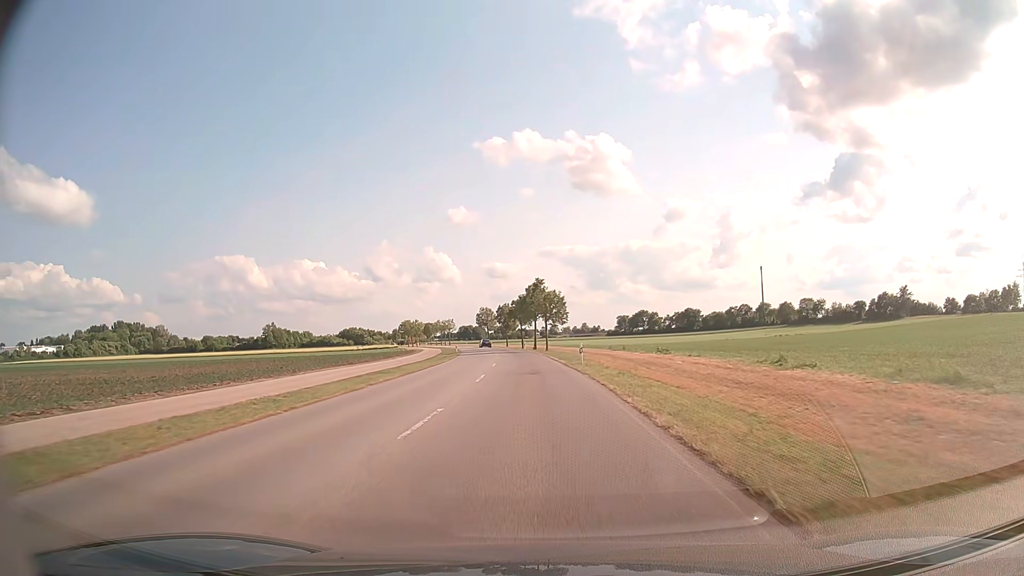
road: tertiary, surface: asphalt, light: Day
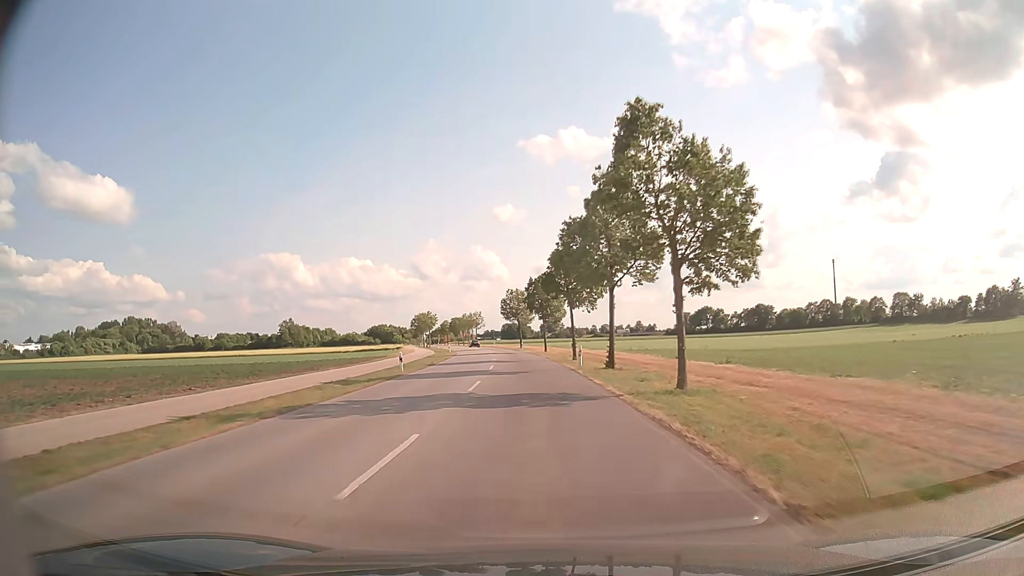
(-2.0, +51.5) m; -4°
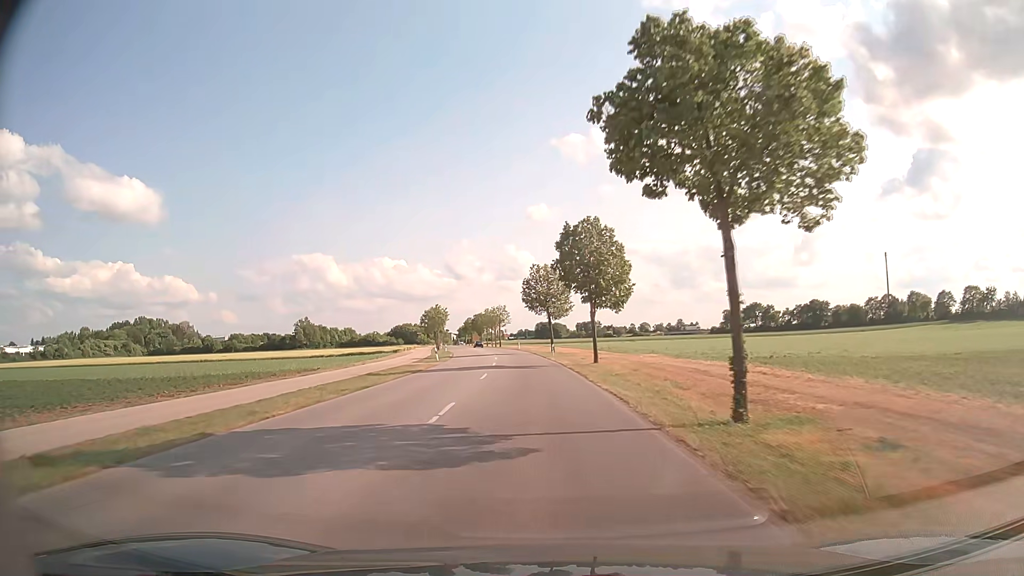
(-0.8, +31.0) m; -3°
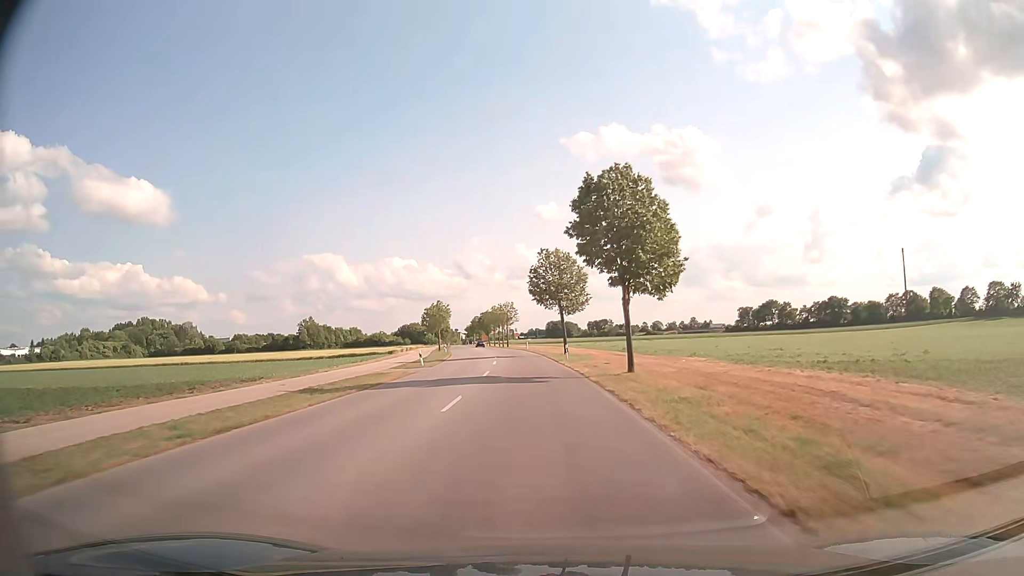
(0.0, +10.4) m; -1°
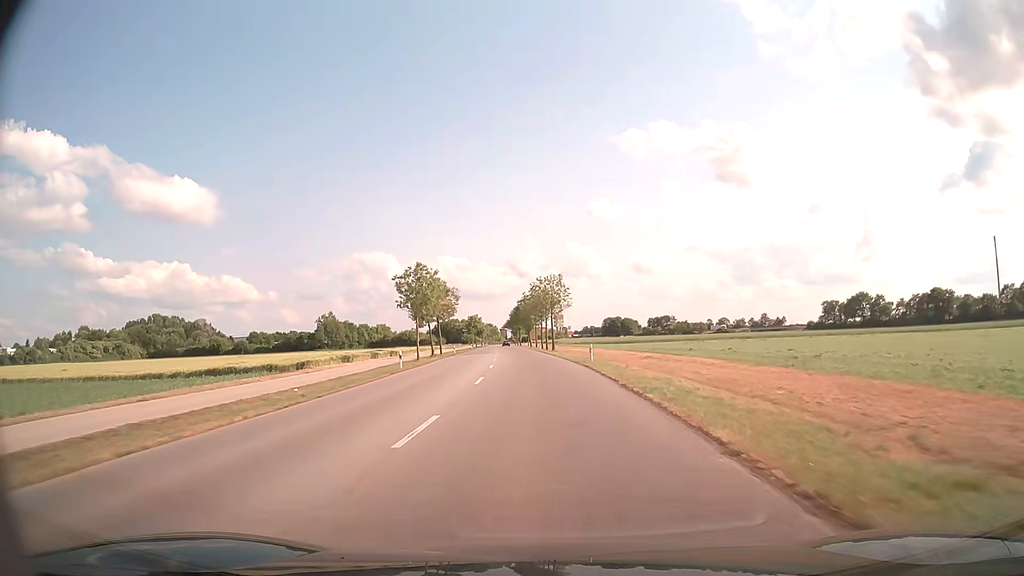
(-1.9, +52.3) m; -4°
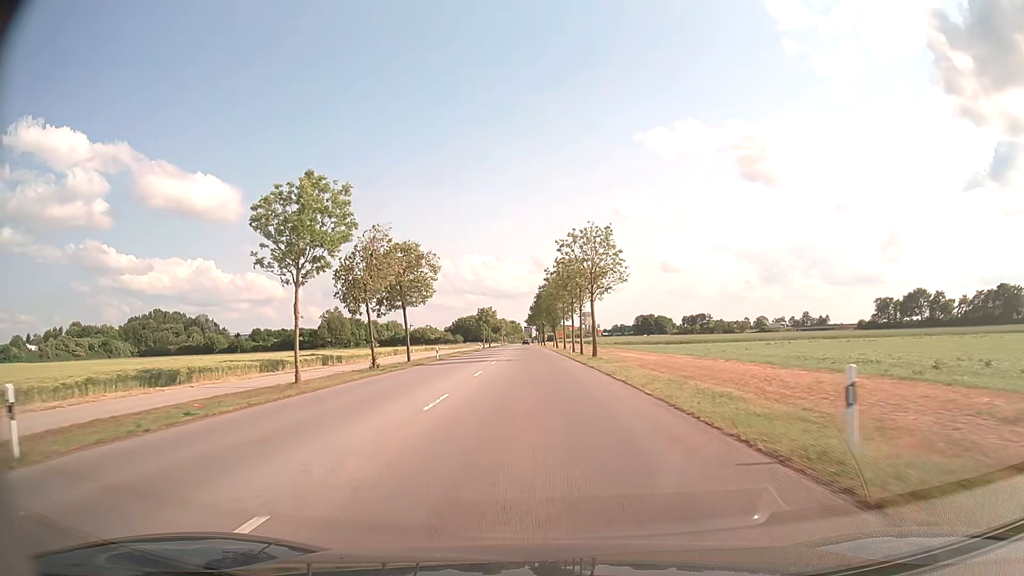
(-0.5, +31.7) m; -2°
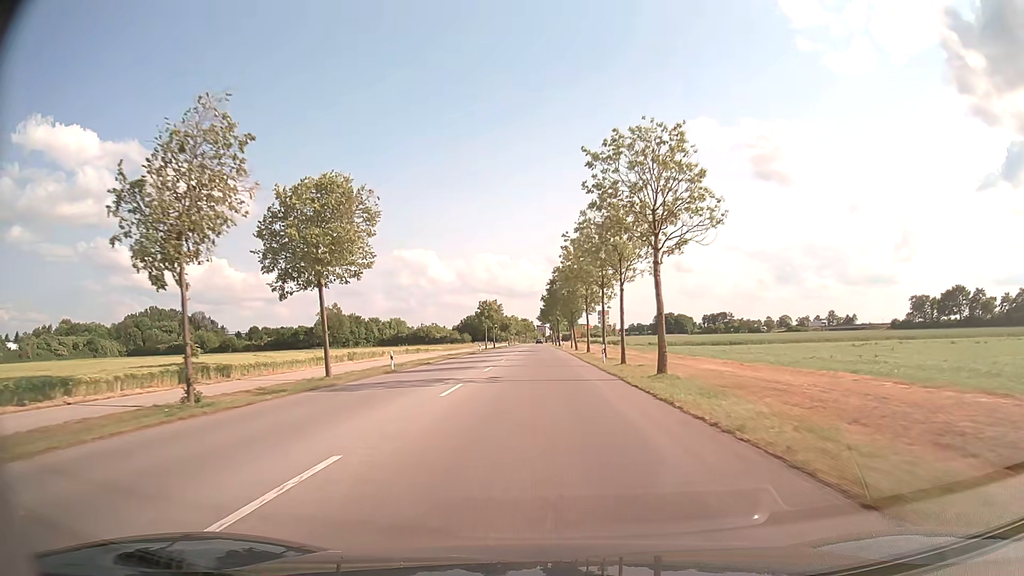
(-0.2, +21.3) m; -1°
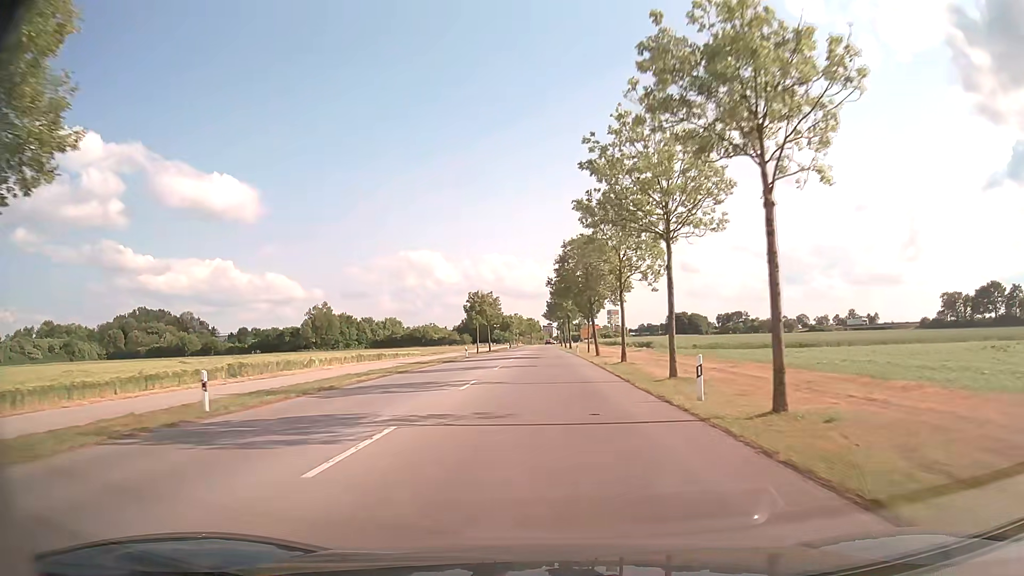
(-0.2, +21.4) m; -1°
(0, +10) (0, +20) (0, +30) (0, +40) (0, +50) (0, +60) (0, +70) (0, +80) (-1, +90) (-1, +100) m
